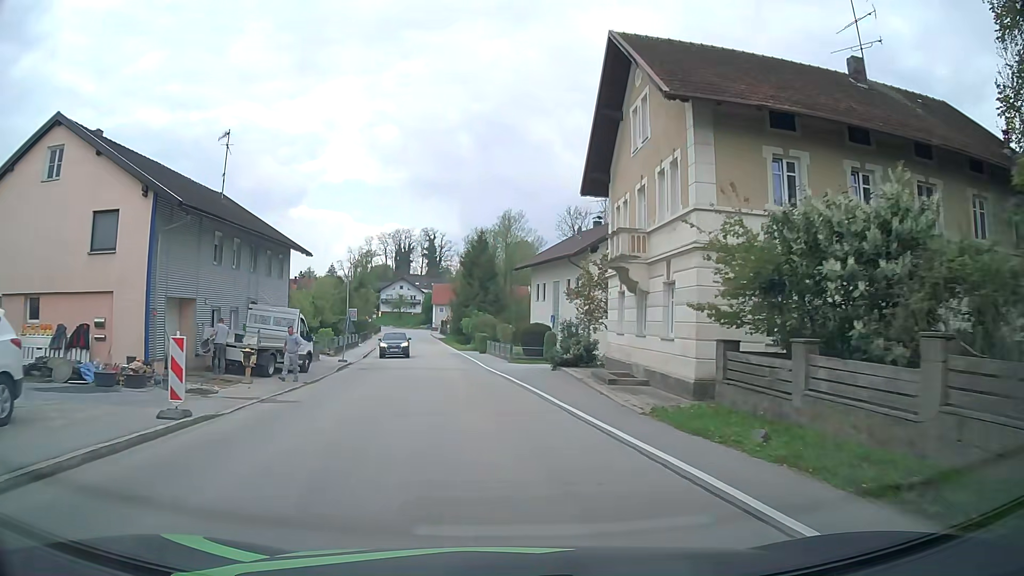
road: secondary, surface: asphalt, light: Day
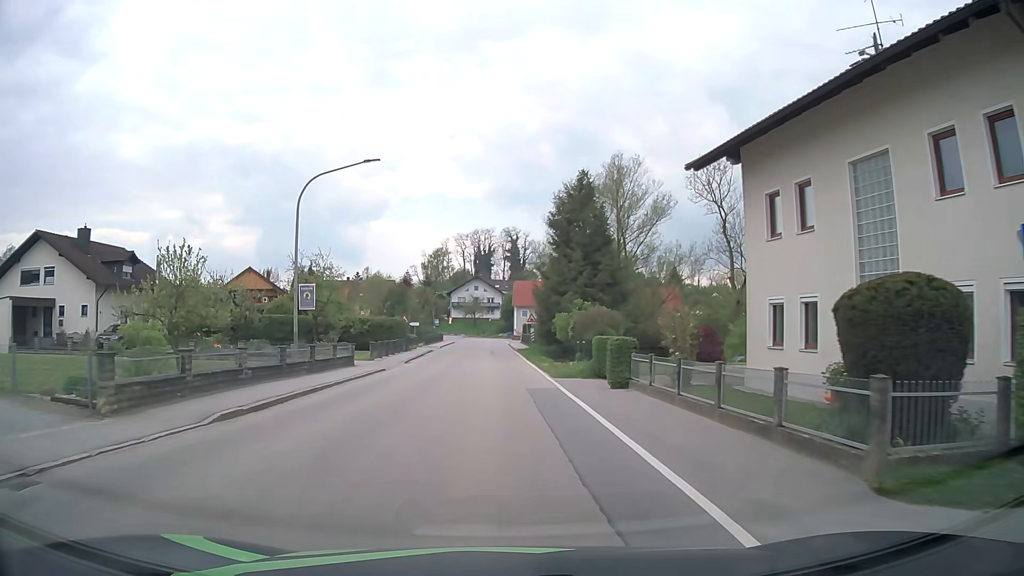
(-2.4, +31.2) m; -8°
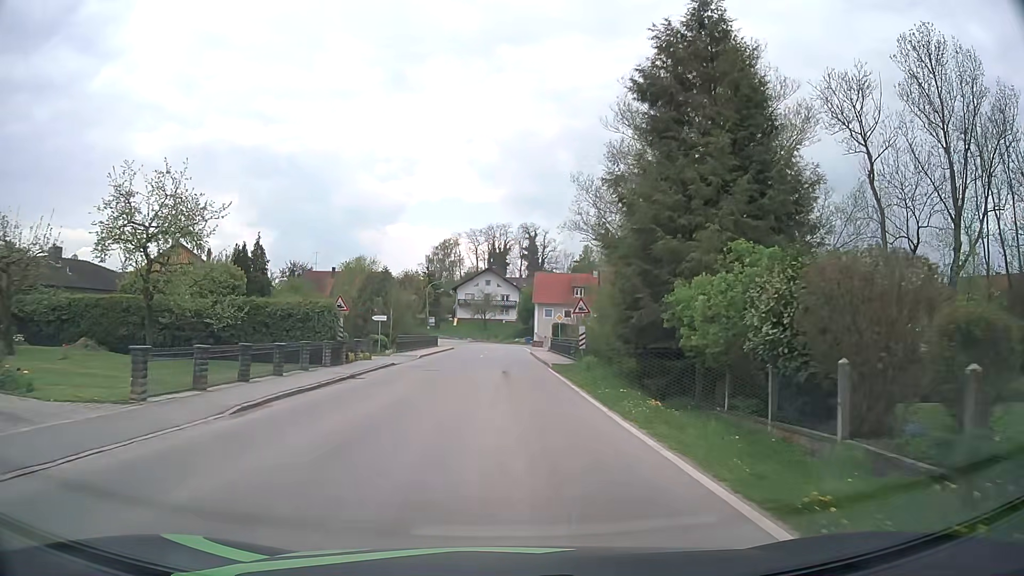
(-0.5, +26.6) m; -1°
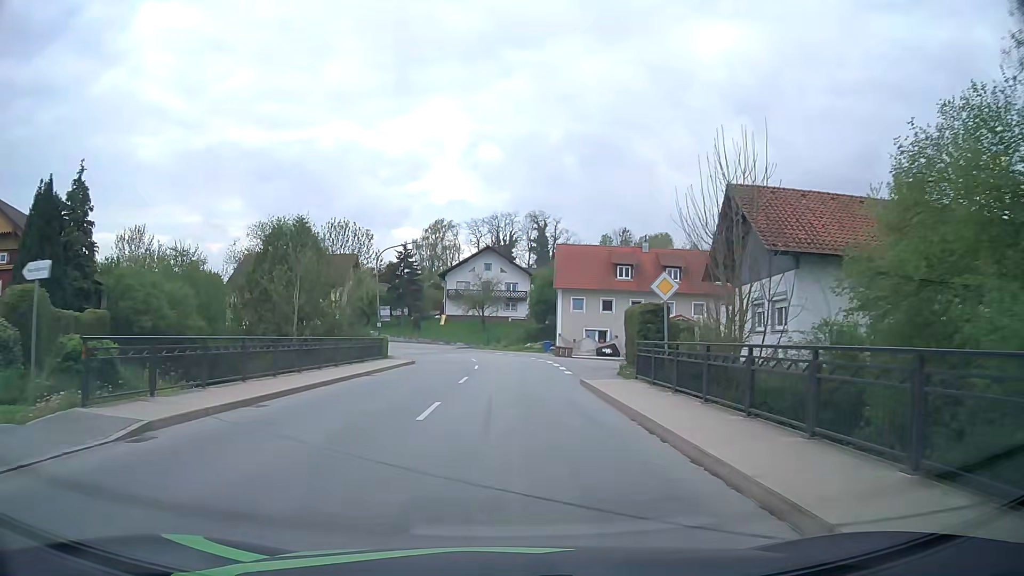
(-0.1, +32.6) m; -1°
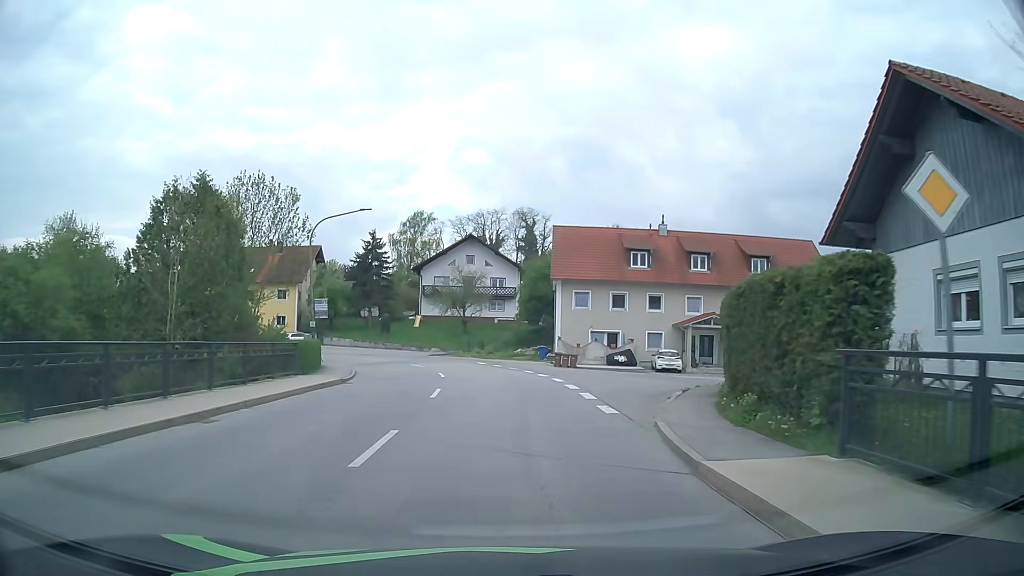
(+0.1, +12.8) m; +1°
